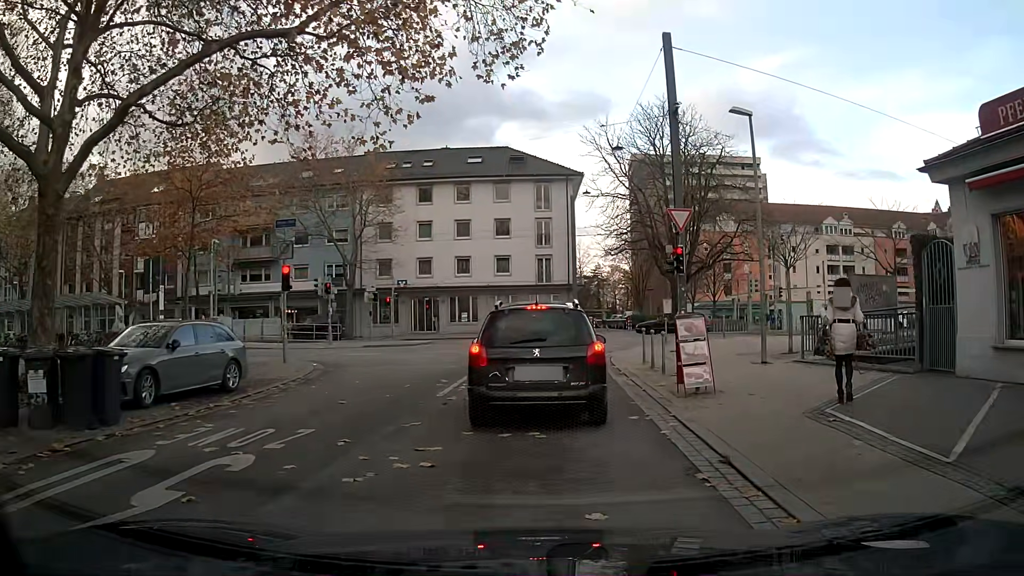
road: unclassified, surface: asphalt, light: Day
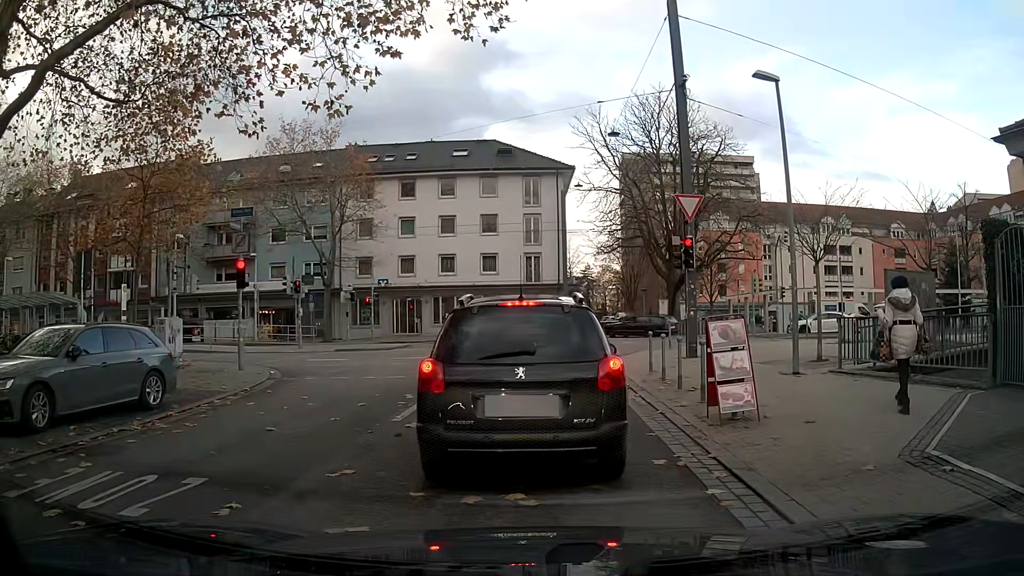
(0.0, +2.5) m; +1°
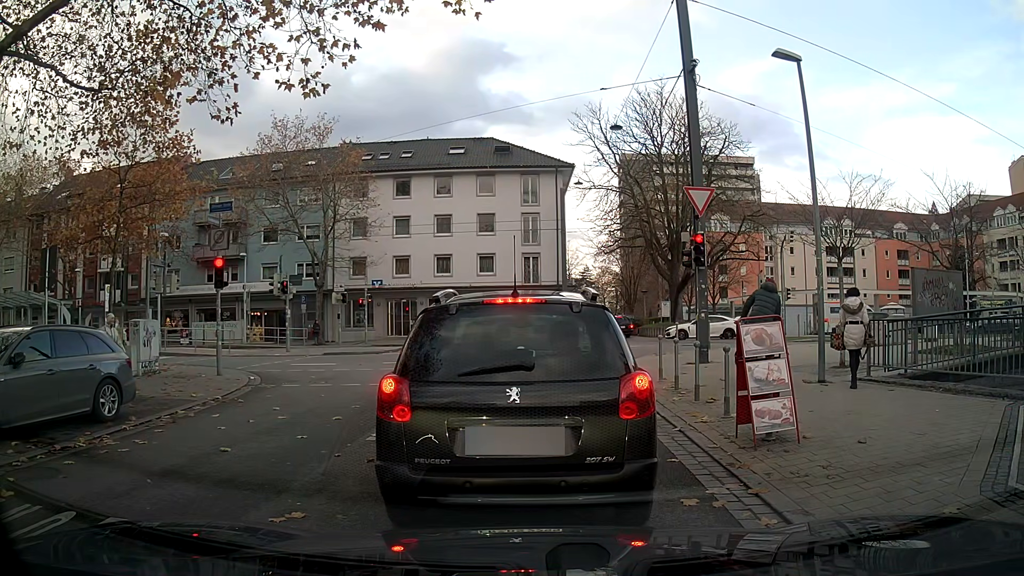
(0.0, +1.3) m; 0°
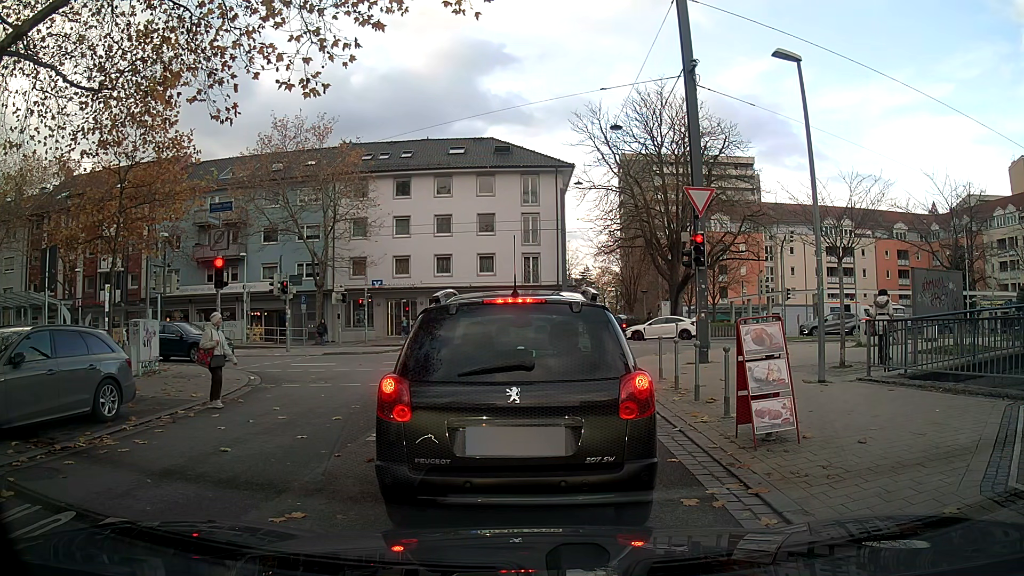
(0.0, 0.0) m; 0°
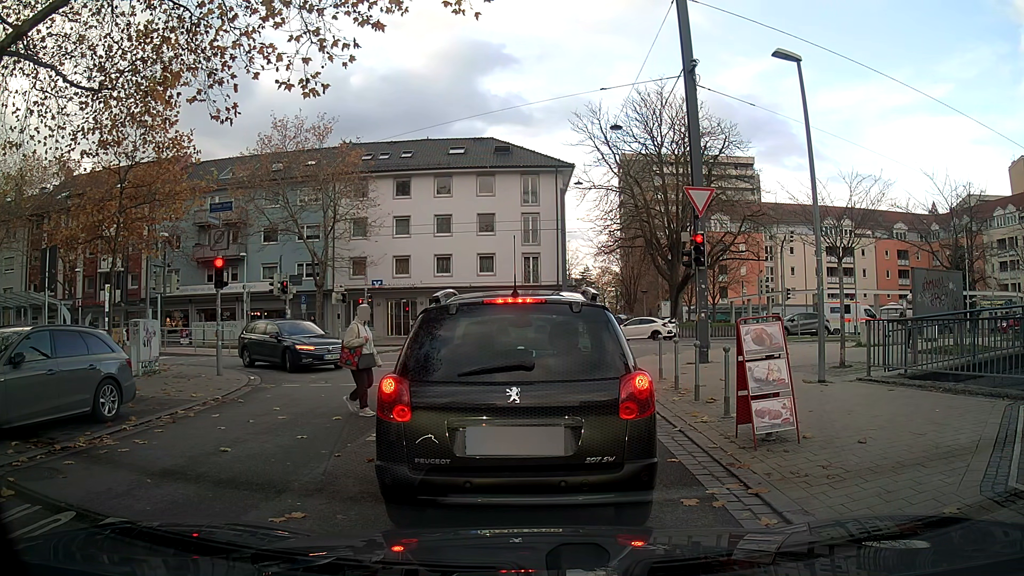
(0.0, 0.0) m; 0°
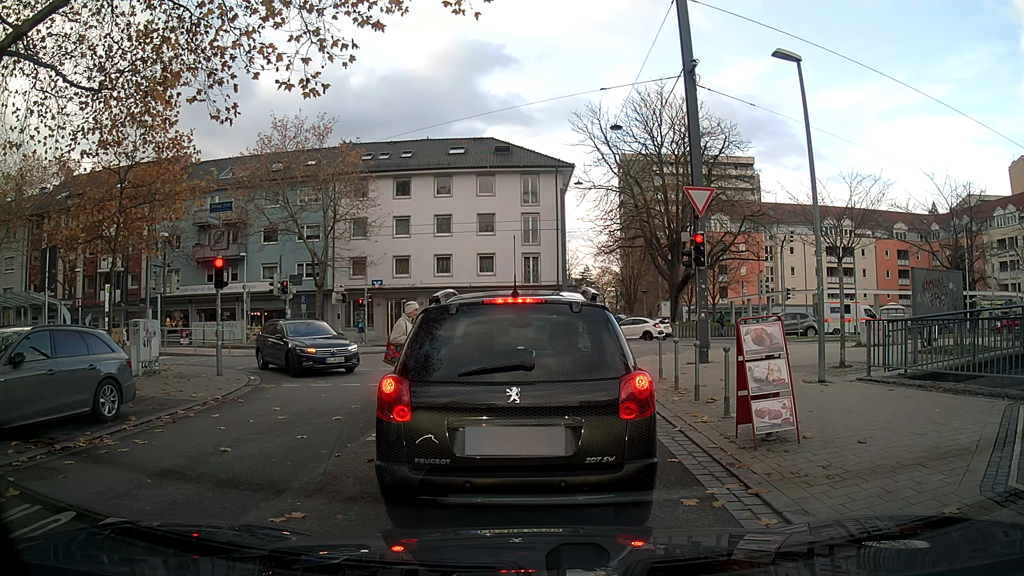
(0.0, 0.0) m; 0°
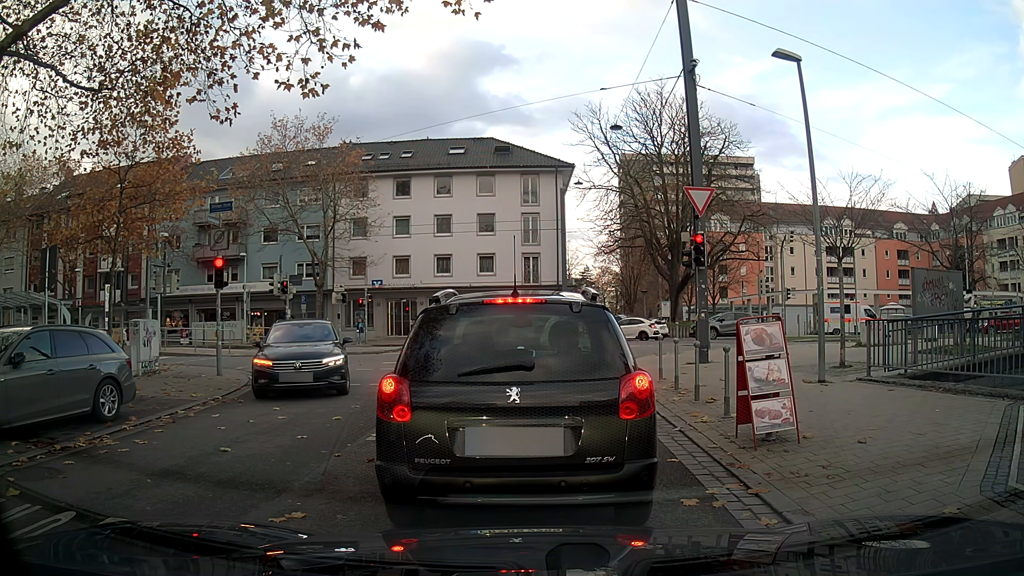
(0.0, 0.0) m; 0°
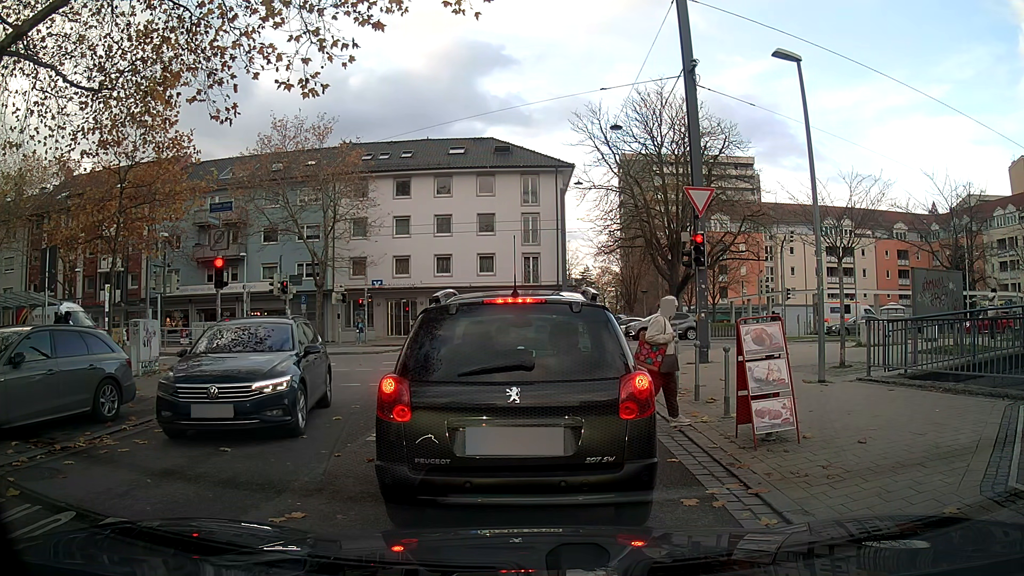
(0.0, 0.0) m; 0°
(0, +10) (0, +20) (0, +30) (-5, +38) (-15, +39) (-25, +39) (-35, +38) (-45, +38) (-55, +38) (-65, +37) m
